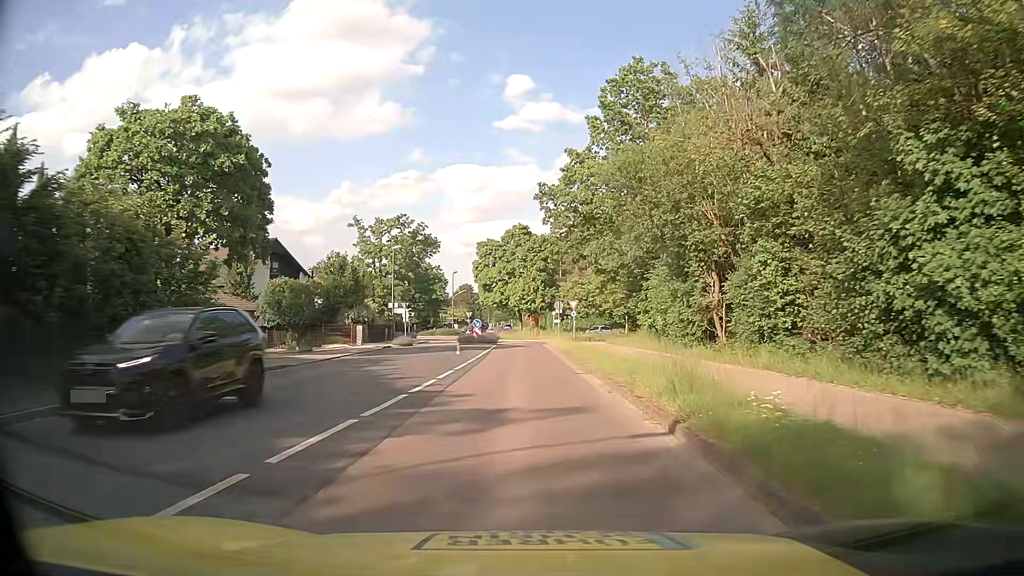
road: tertiary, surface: asphalt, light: Day
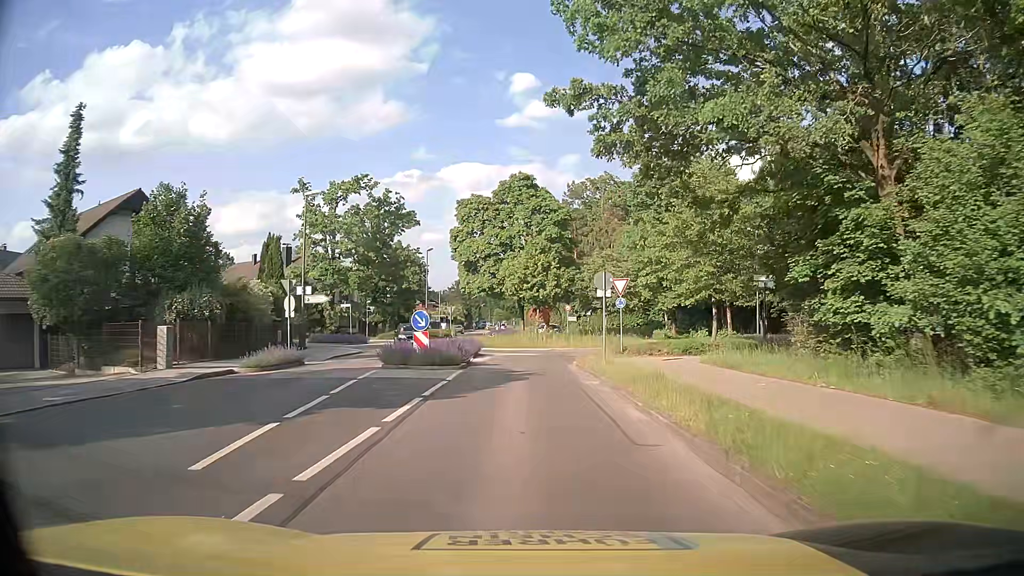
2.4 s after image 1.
(-0.1, +25.1) m; -1°
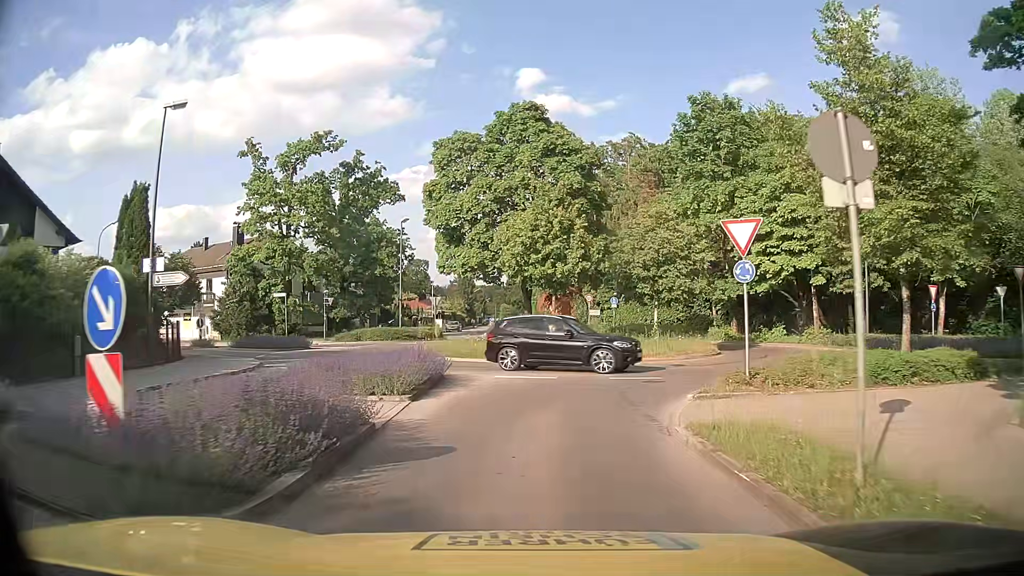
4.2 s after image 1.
(0.0, +15.5) m; +1°
